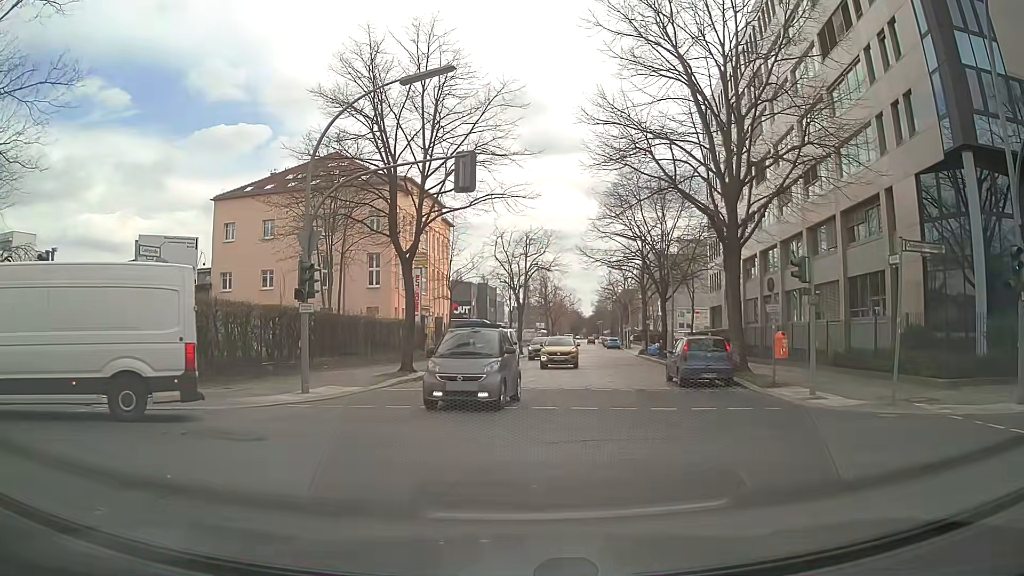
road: residential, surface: sett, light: Day
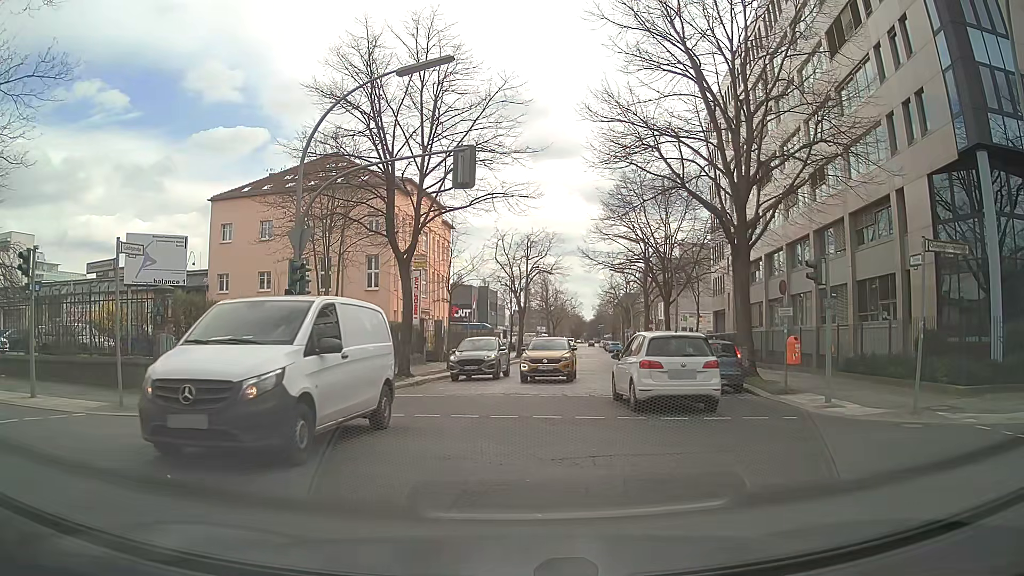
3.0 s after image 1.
(0.0, +0.9) m; 0°
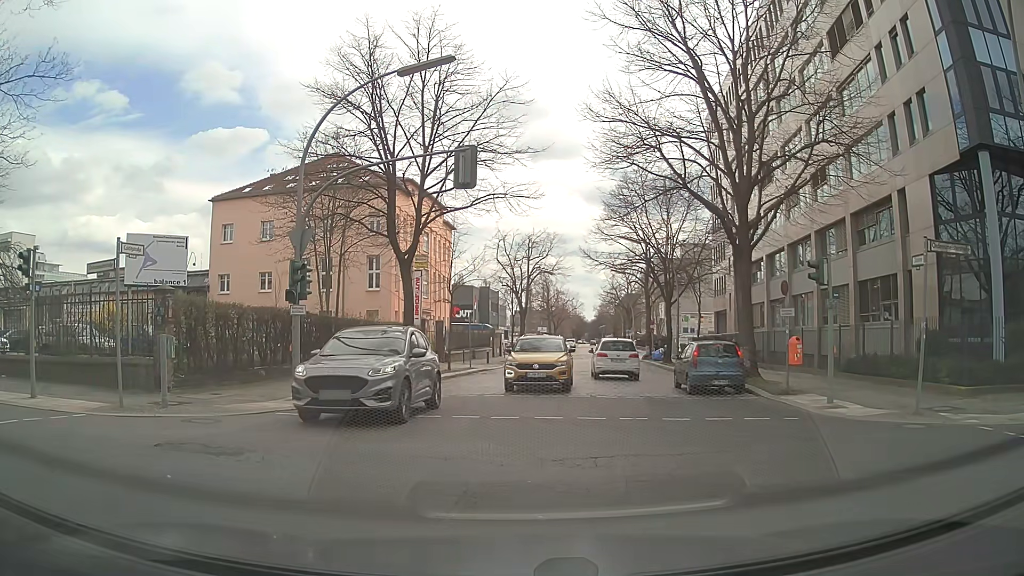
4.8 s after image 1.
(0.0, 0.0) m; 0°
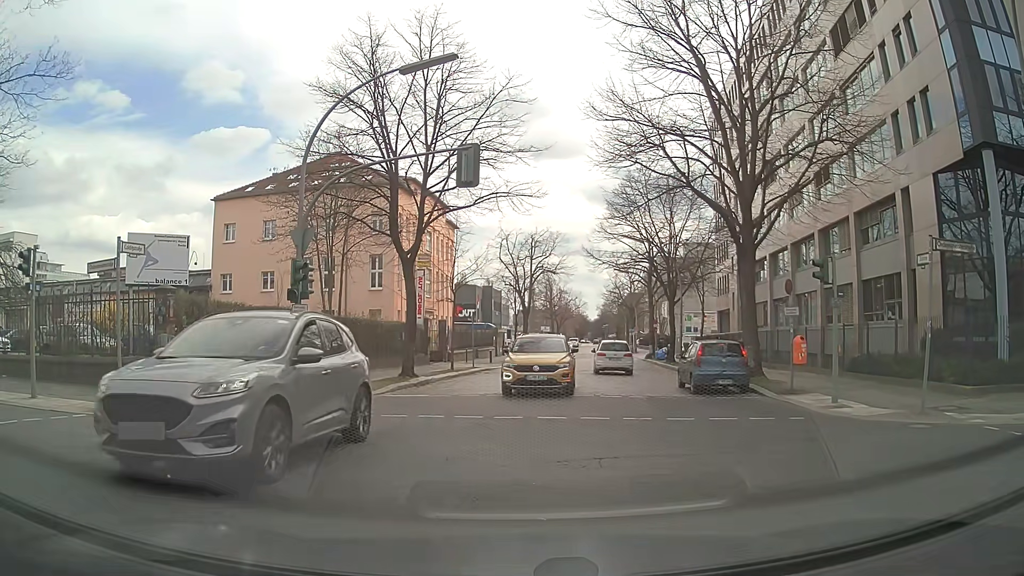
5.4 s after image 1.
(0.0, +0.1) m; 0°
